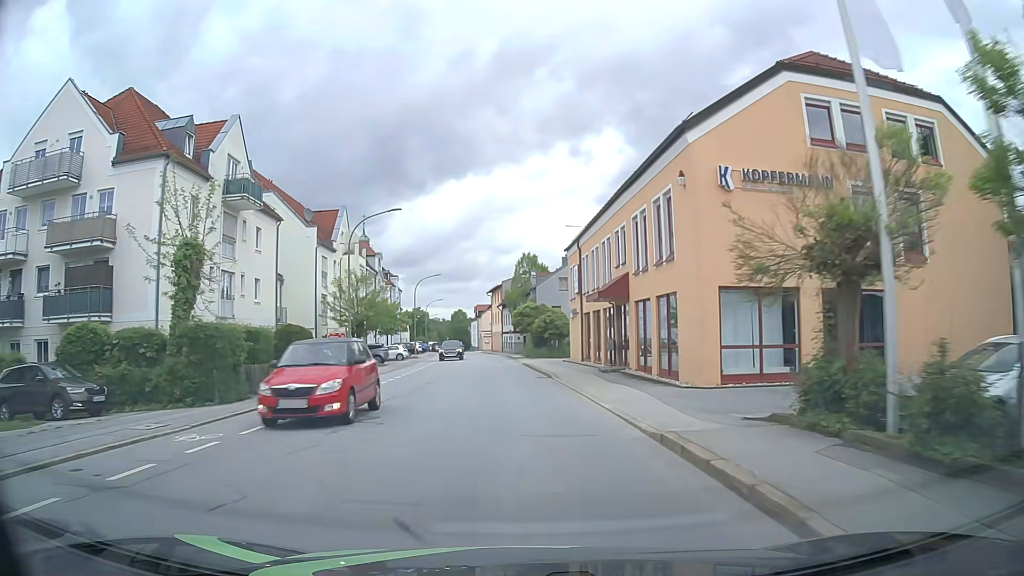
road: tertiary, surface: asphalt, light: Day
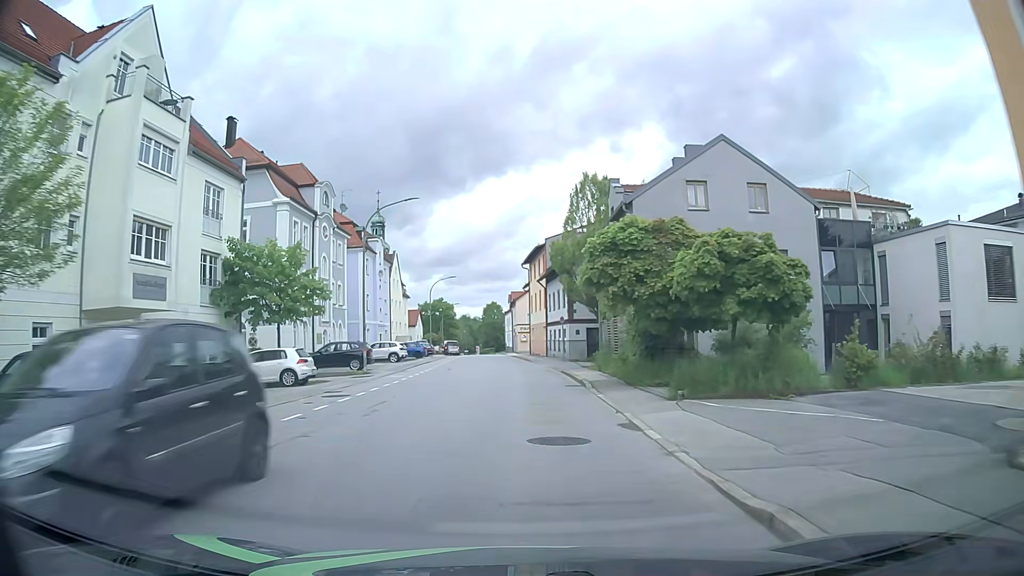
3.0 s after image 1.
(-1.4, +38.5) m; -4°
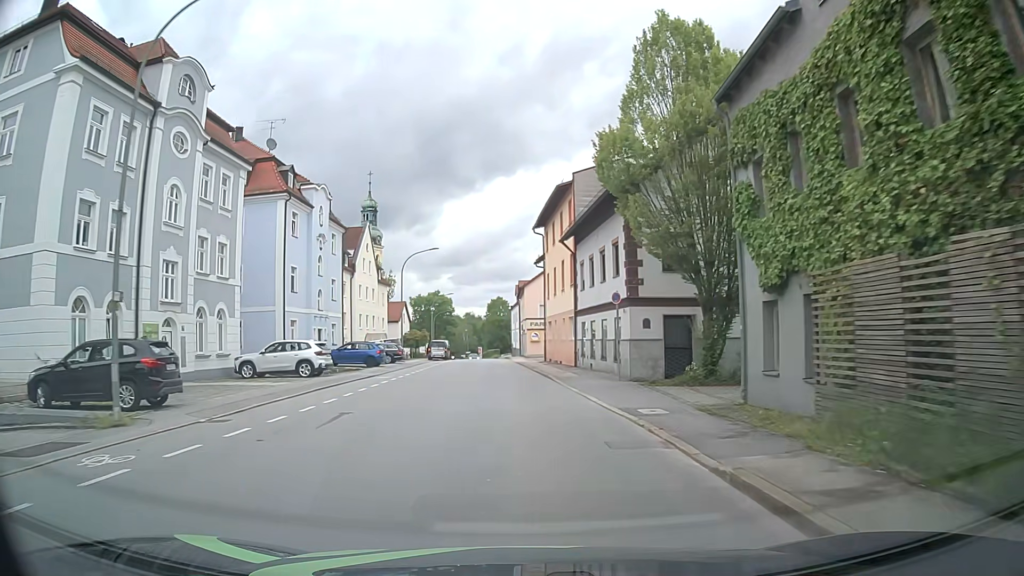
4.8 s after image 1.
(-0.1, +22.9) m; -1°
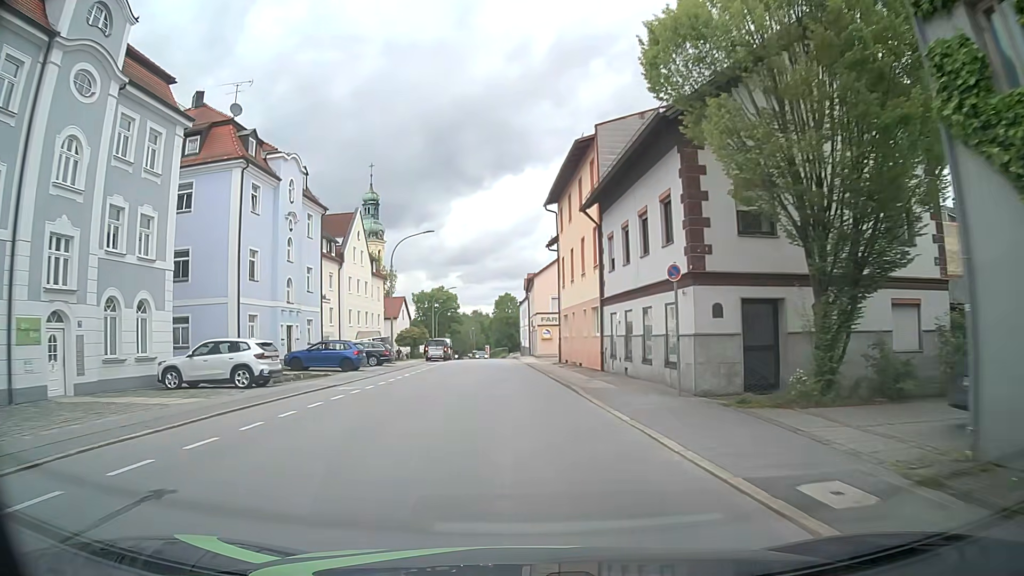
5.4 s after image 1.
(0.0, +7.6) m; -1°
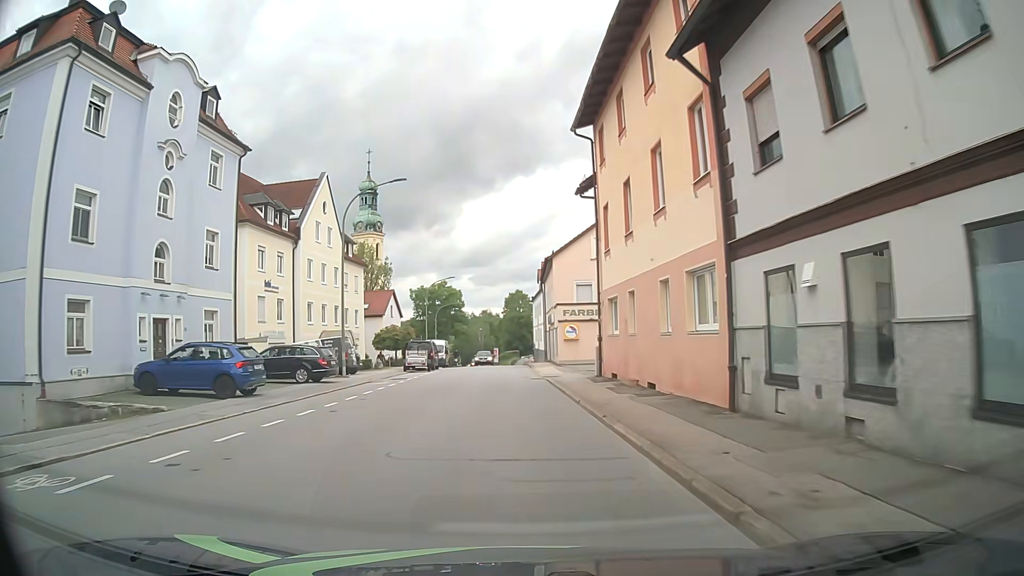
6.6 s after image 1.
(-0.2, +15.2) m; -1°
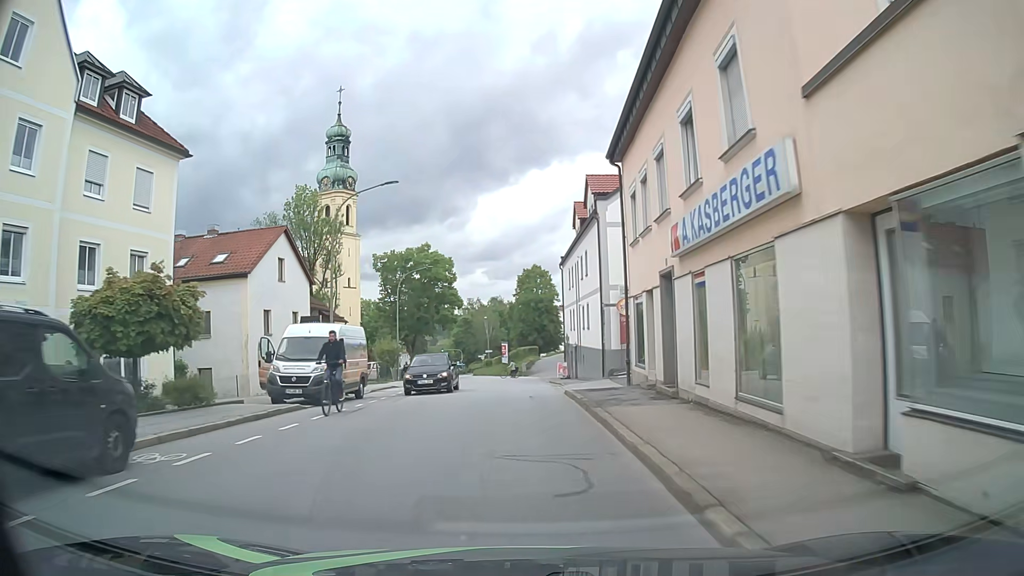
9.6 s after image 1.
(-0.5, +38.1) m; -1°
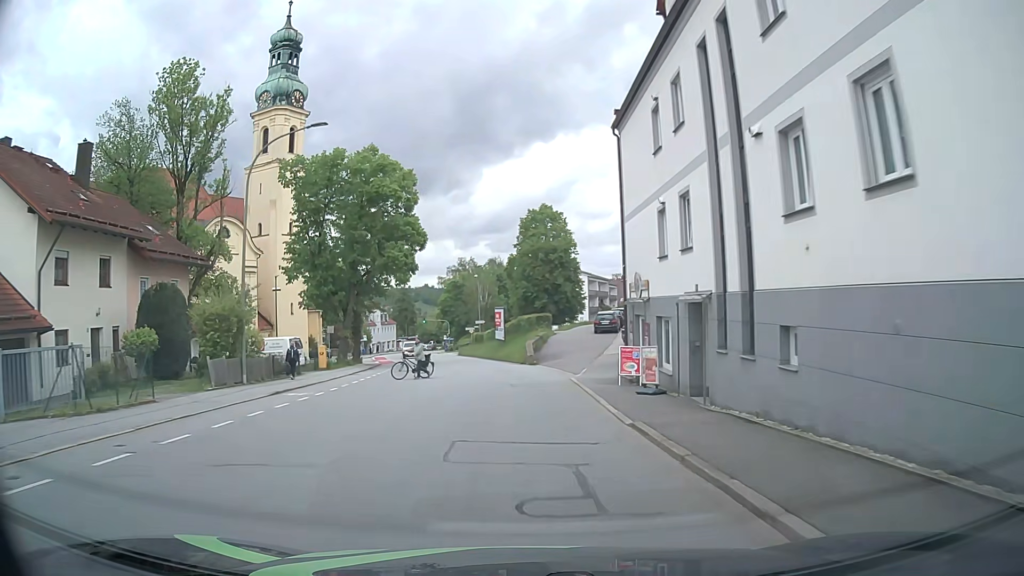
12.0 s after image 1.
(-0.2, +30.8) m; 0°
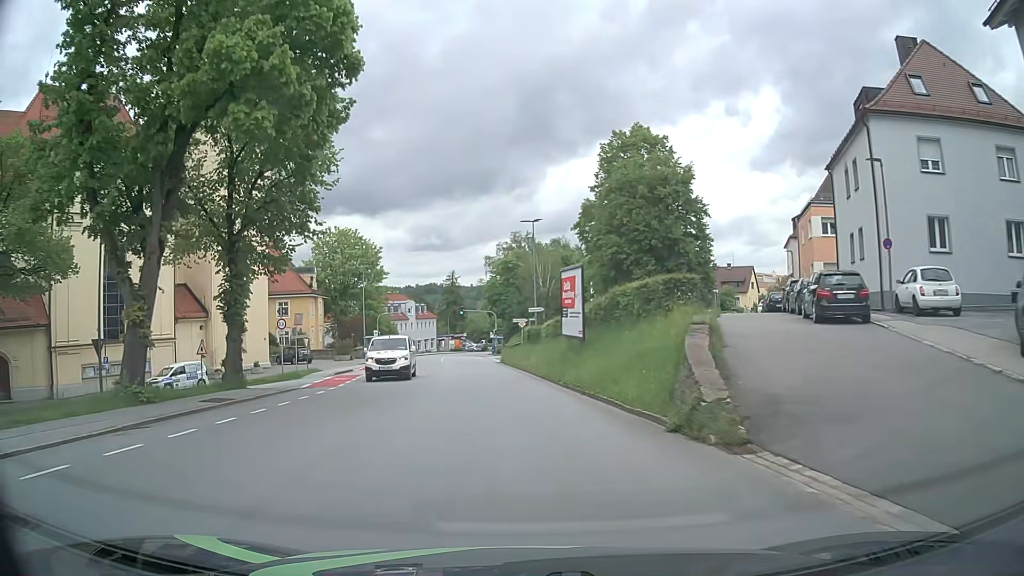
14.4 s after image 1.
(-1.5, +31.1) m; -6°
(0, +10) (-1, +20) (-2, +30) (-3, +40) (-4, +50) (-5, +60) (-6, +70) (-7, +80) (-7, +90) (-7, +100) m
